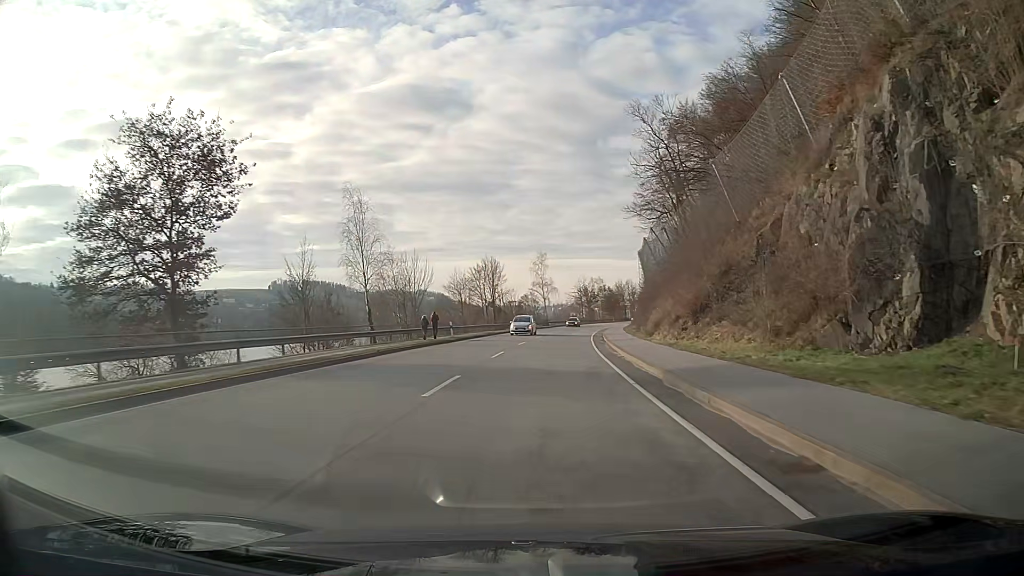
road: primary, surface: asphalt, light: Day
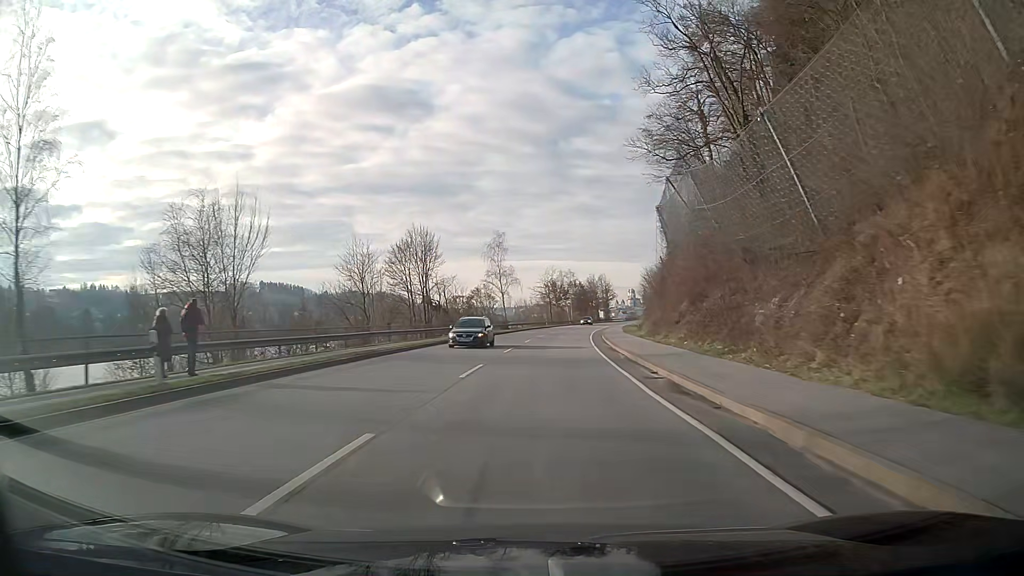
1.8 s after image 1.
(+0.9, +32.3) m; +3°
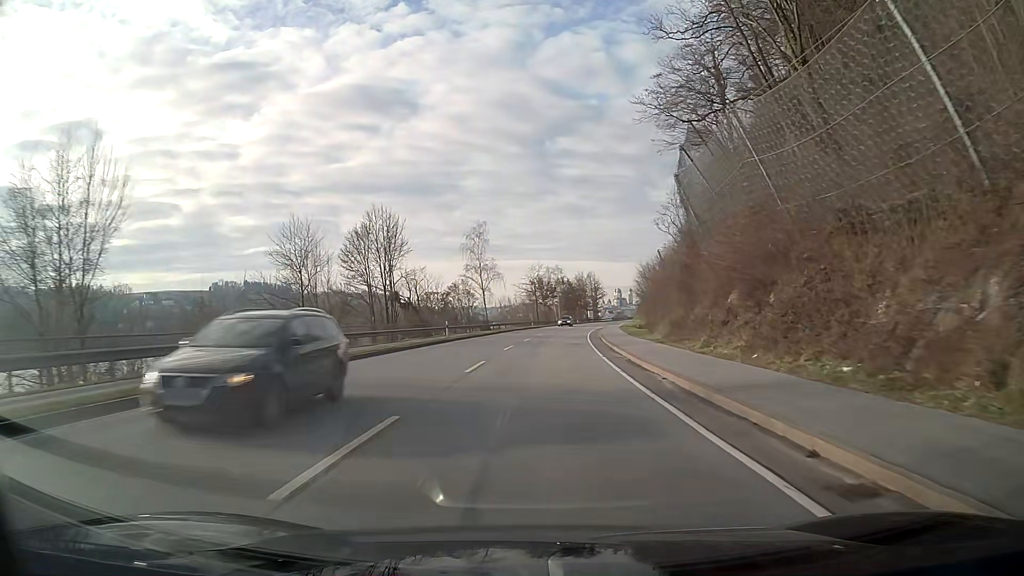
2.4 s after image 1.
(+0.1, +10.8) m; +1°
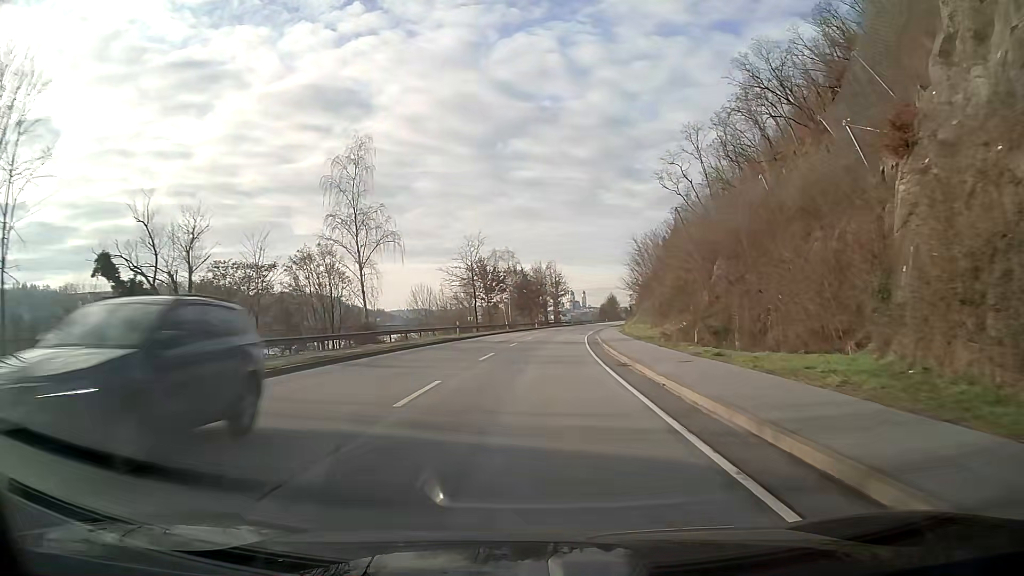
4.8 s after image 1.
(+1.6, +42.9) m; +4°
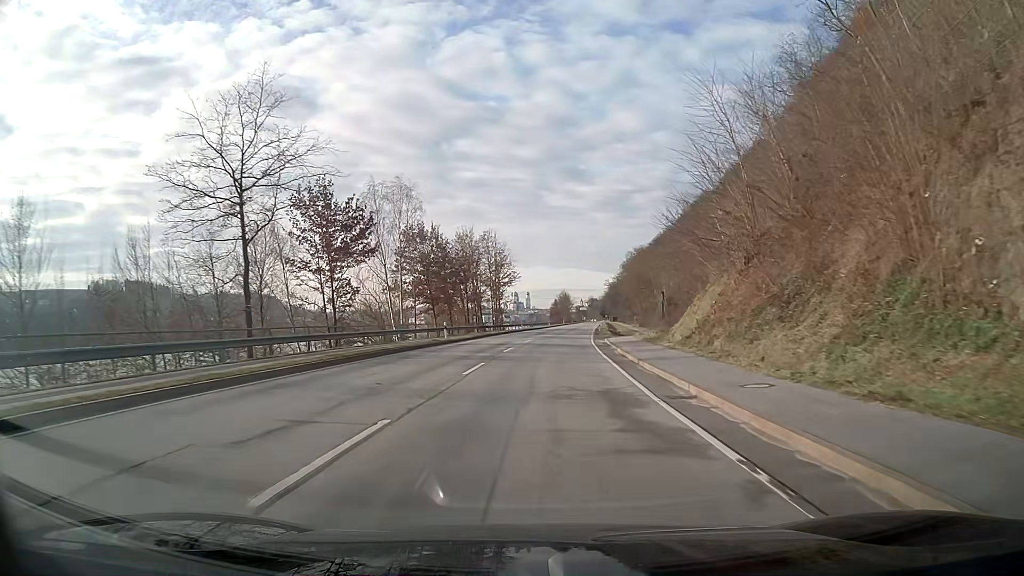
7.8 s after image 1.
(+2.1, +53.6) m; +5°
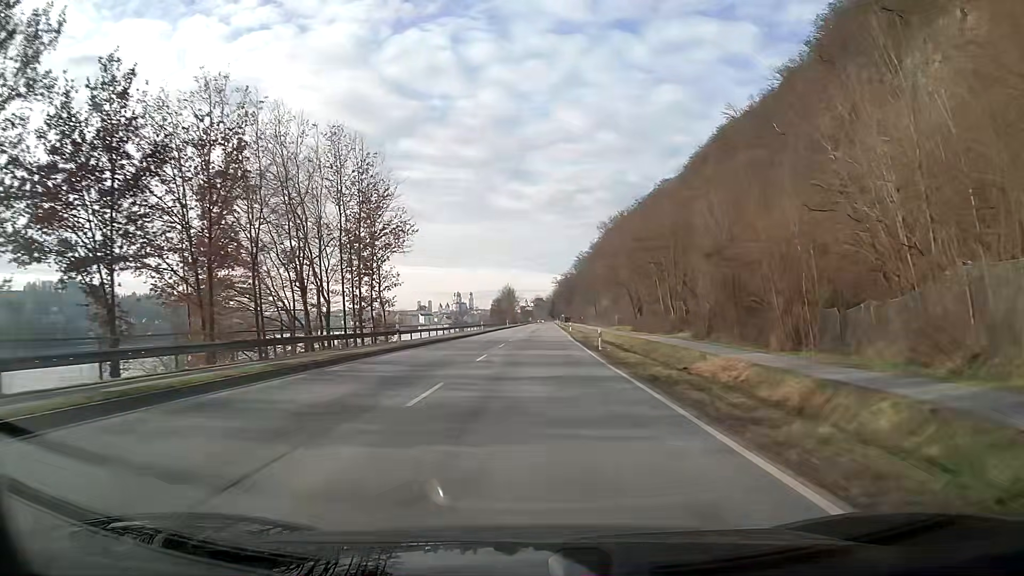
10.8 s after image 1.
(+2.3, +53.7) m; +5°
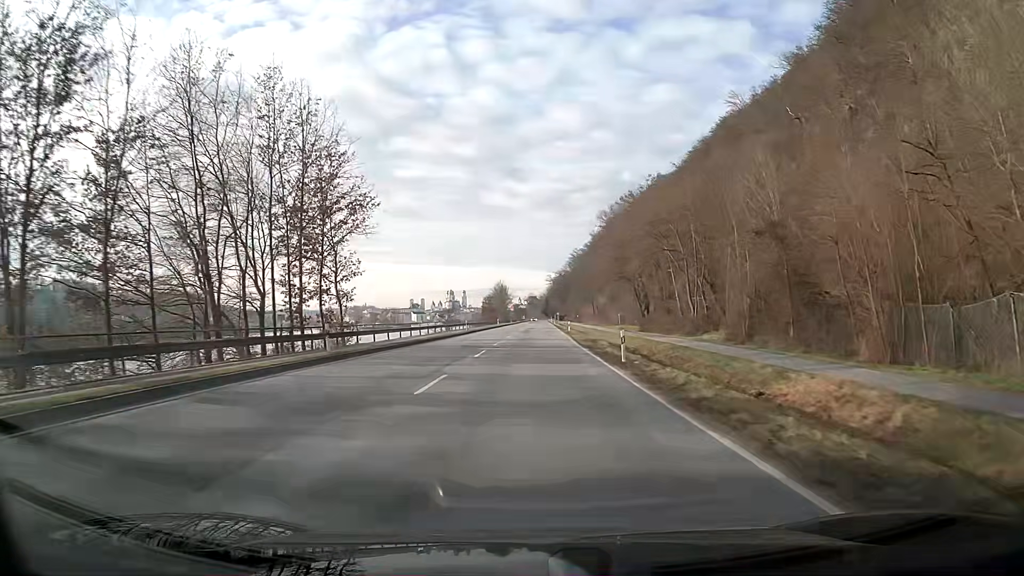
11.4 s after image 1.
(+0.1, +10.7) m; +1°
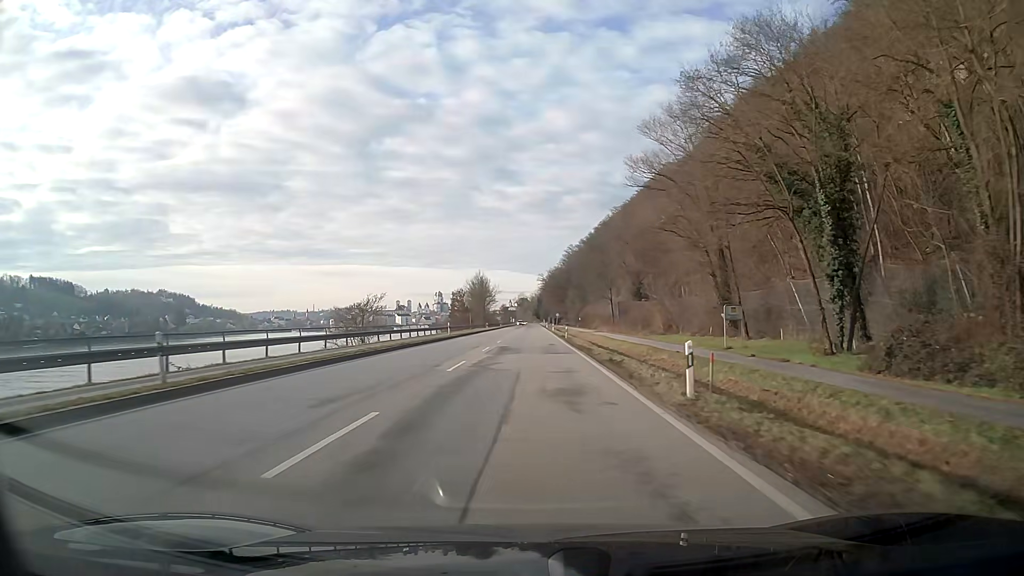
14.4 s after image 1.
(+0.4, +53.8) m; +1°
